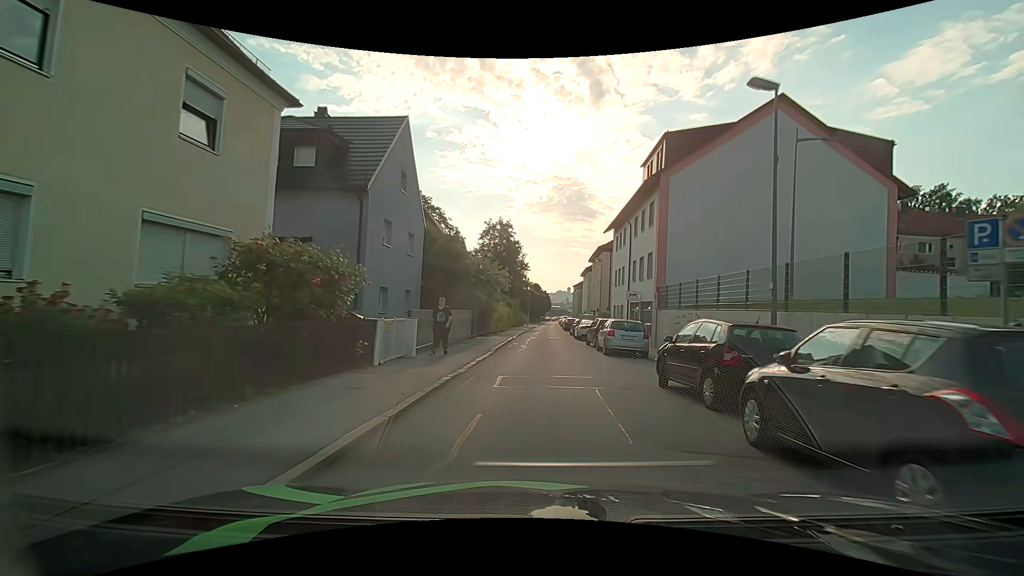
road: residential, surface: asphalt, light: Day
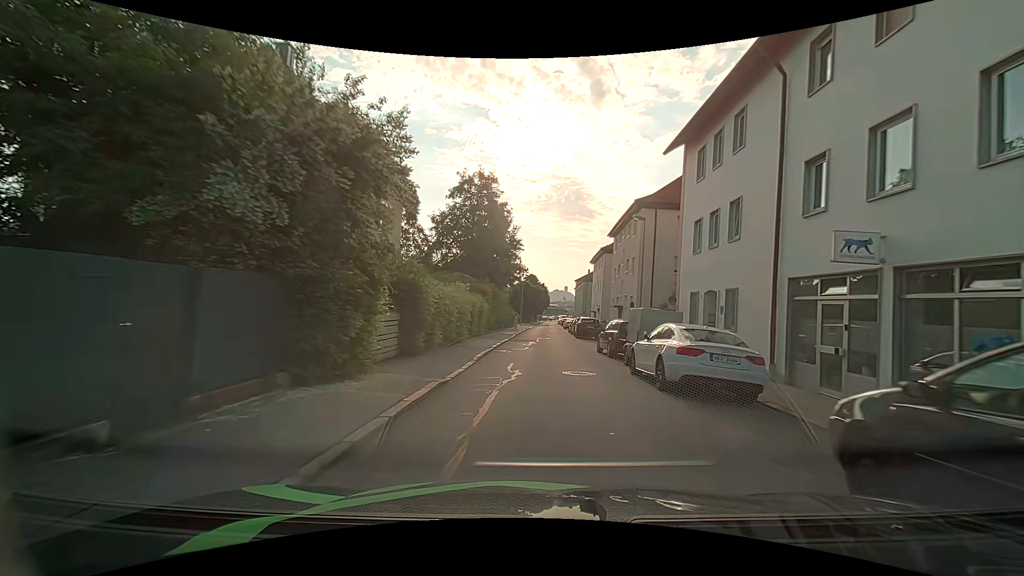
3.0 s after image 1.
(+0.3, +23.2) m; +1°
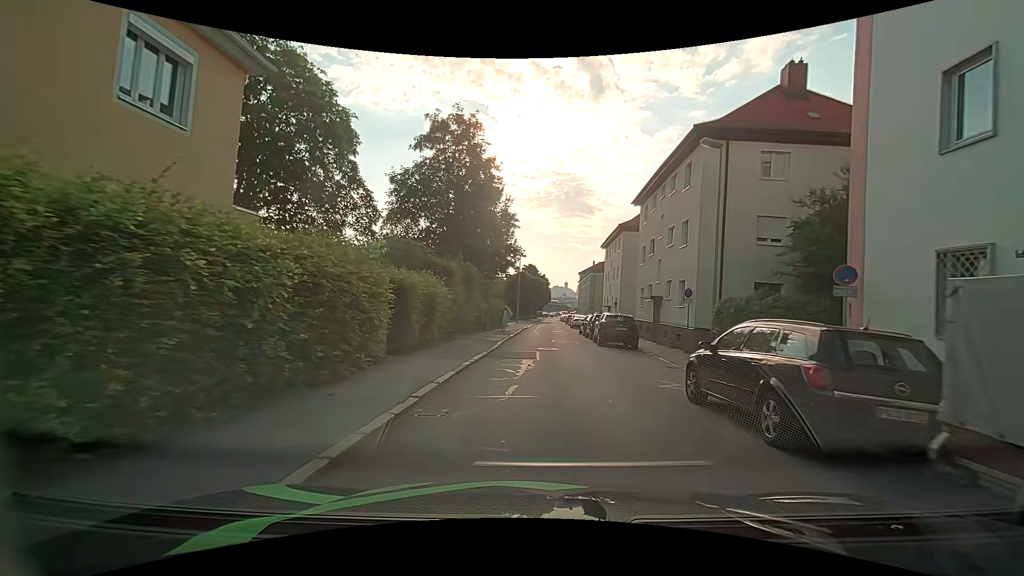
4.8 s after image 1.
(0.0, +12.9) m; -1°
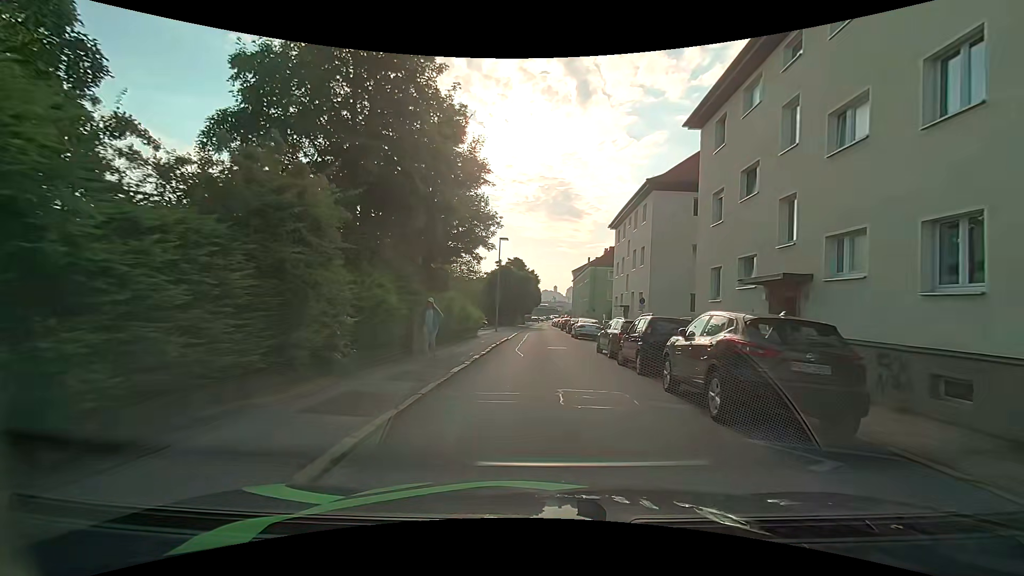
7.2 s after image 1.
(+0.3, +16.3) m; +1°
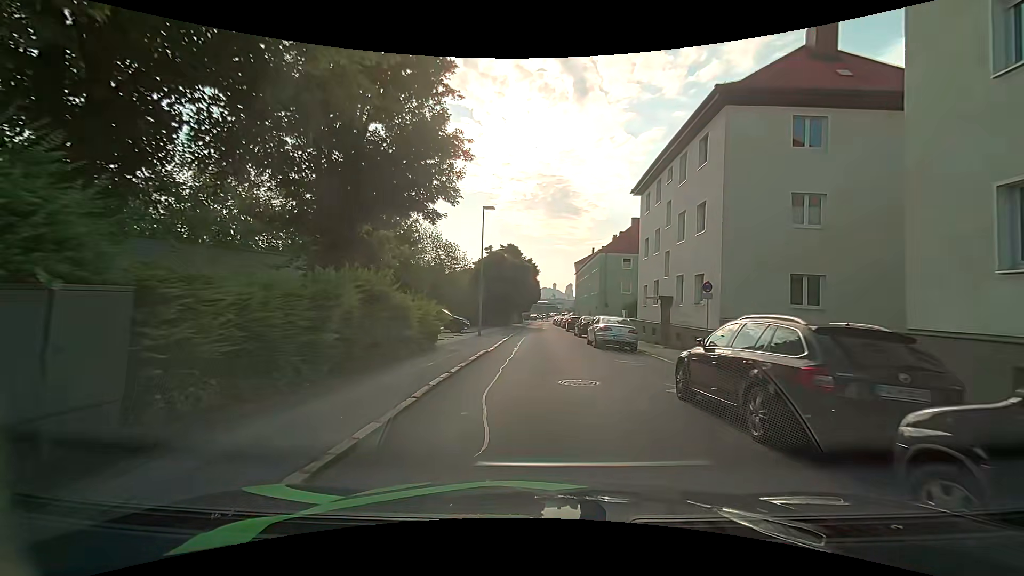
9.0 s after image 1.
(+0.2, +12.0) m; 0°
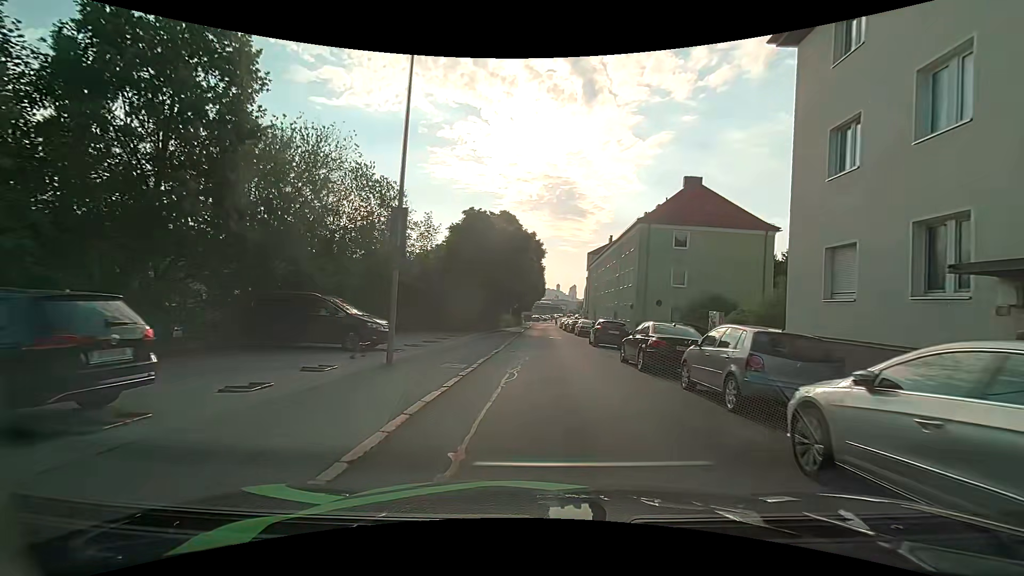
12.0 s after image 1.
(0.0, +19.6) m; 0°
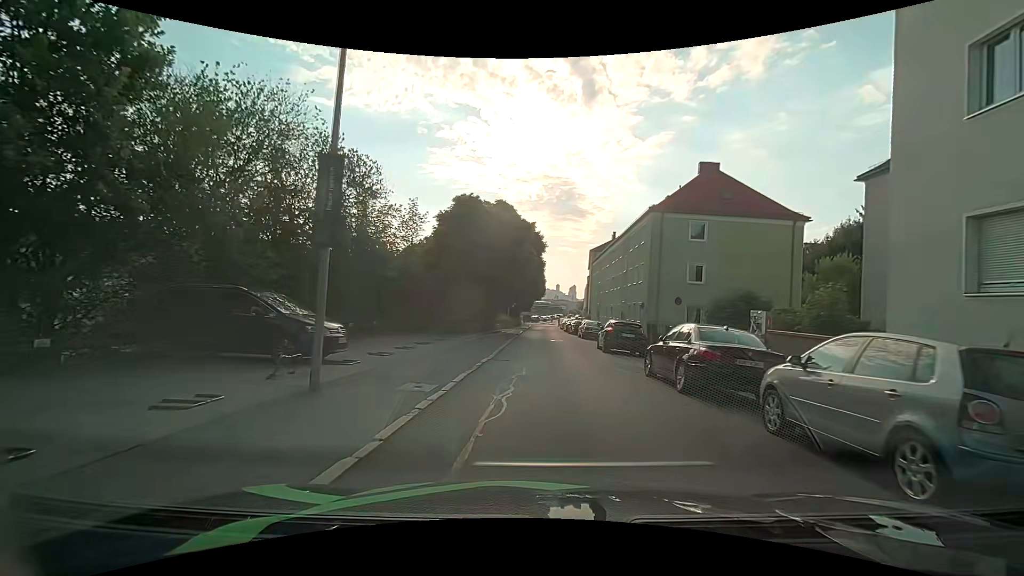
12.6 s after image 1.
(0.0, +4.0) m; +2°
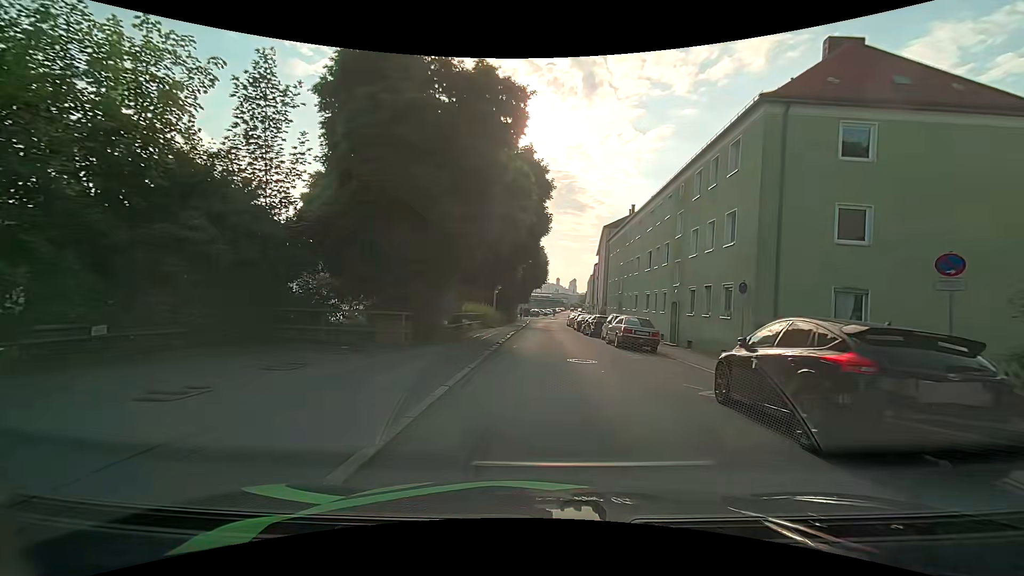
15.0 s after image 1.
(-0.5, +16.2) m; -3°
(0, +10) (0, +20) (+1, +30) (+1, +40) (+1, +50) (+2, +60) (+3, +70) (+4, +80) (+5, +90) (+7, +100) m
